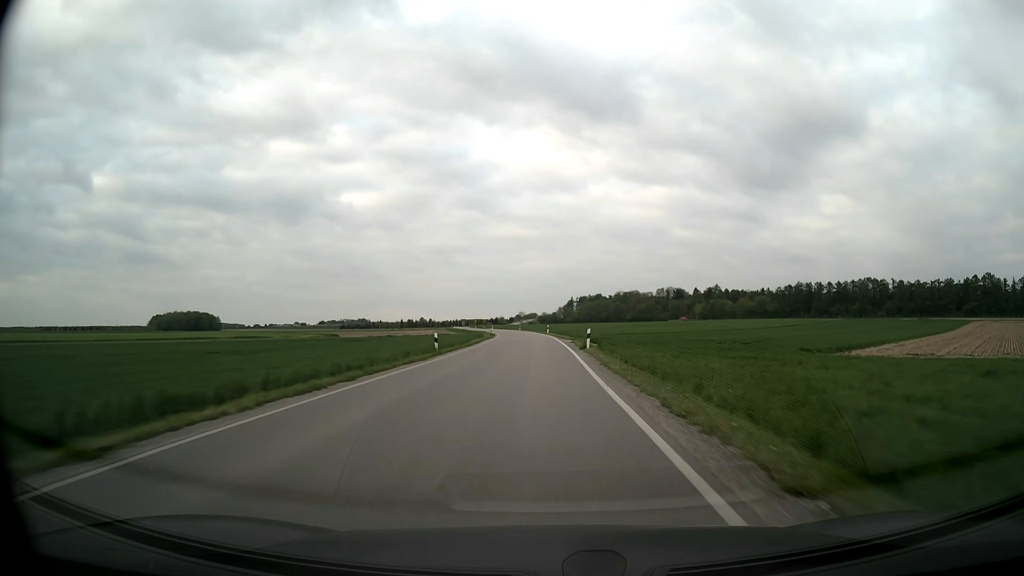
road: secondary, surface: asphalt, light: Day
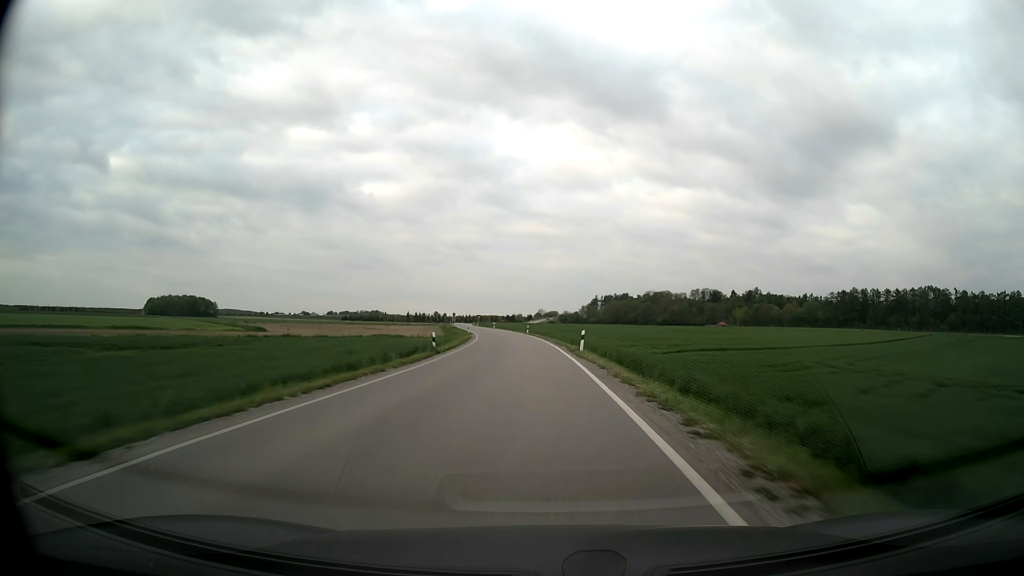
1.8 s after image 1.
(-0.4, +50.4) m; -1°
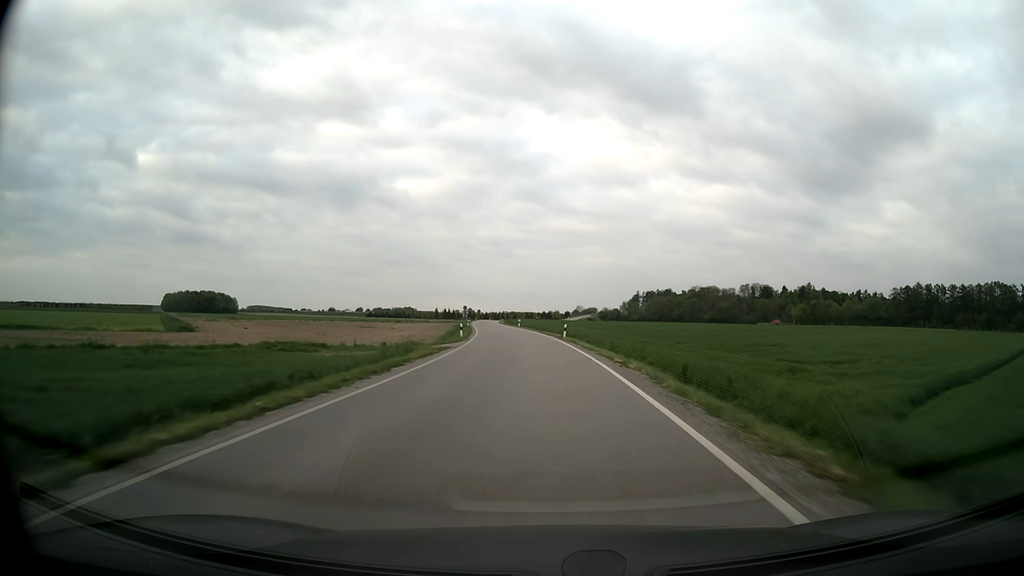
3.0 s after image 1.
(-0.9, +33.1) m; -3°
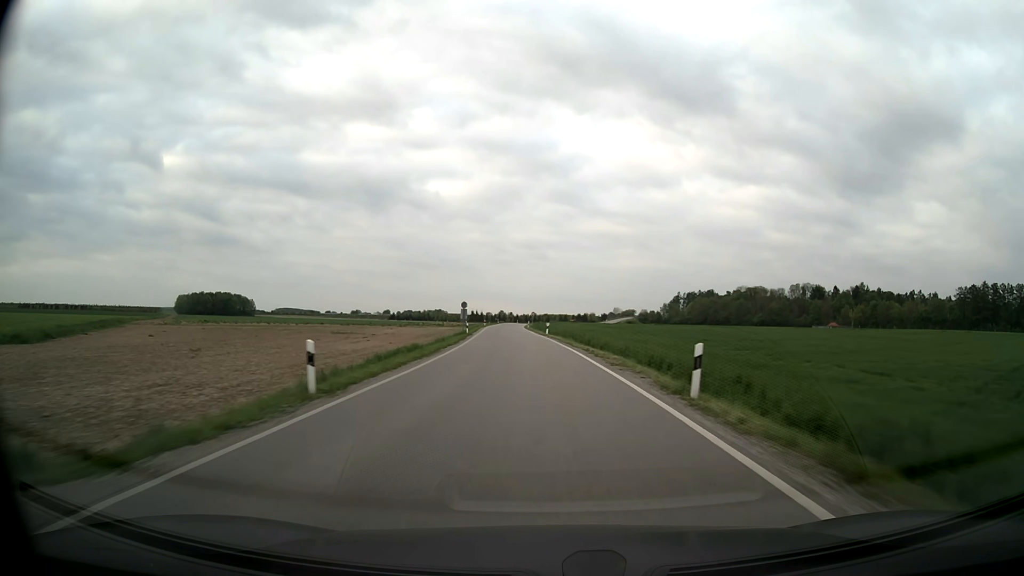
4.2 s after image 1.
(-0.9, +32.8) m; -3°
(0, +10) (0, +20) (-1, +30) (-1, +40) (-2, +50) (-3, +60) (-3, +70) (-4, +80) (-5, +90) (-5, +100) m
